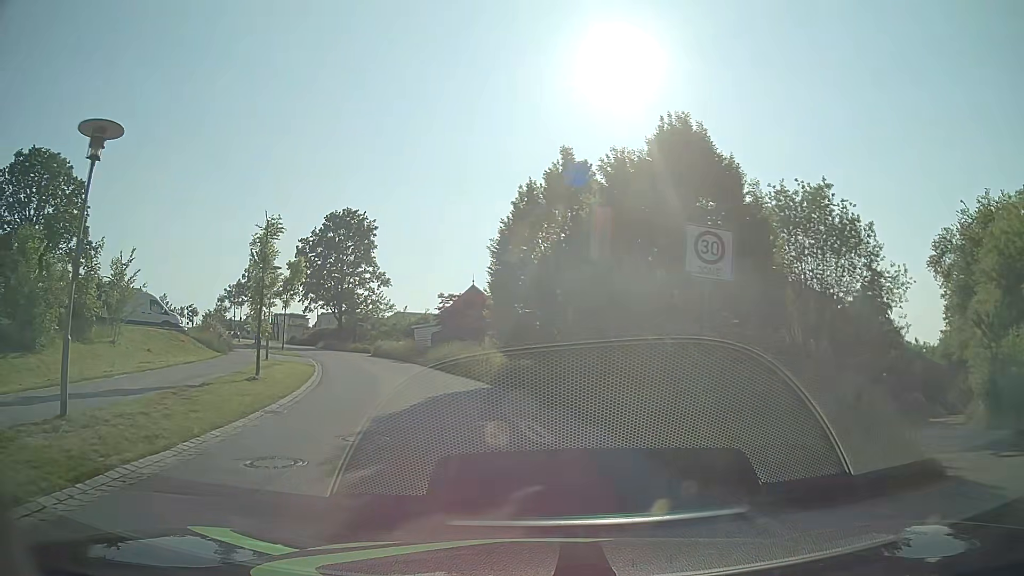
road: residential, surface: asphalt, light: Day
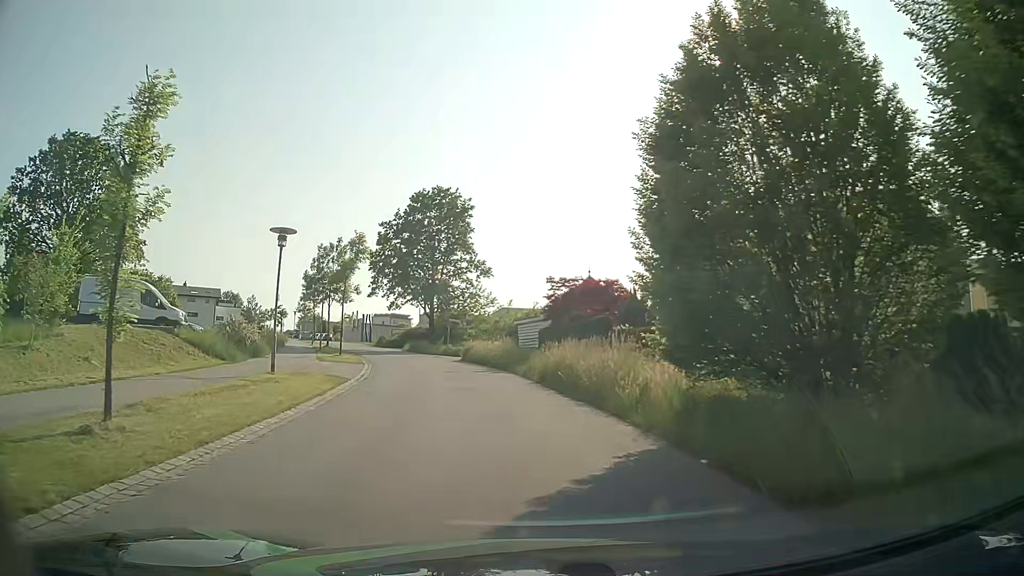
(-1.1, +11.8) m; -10°
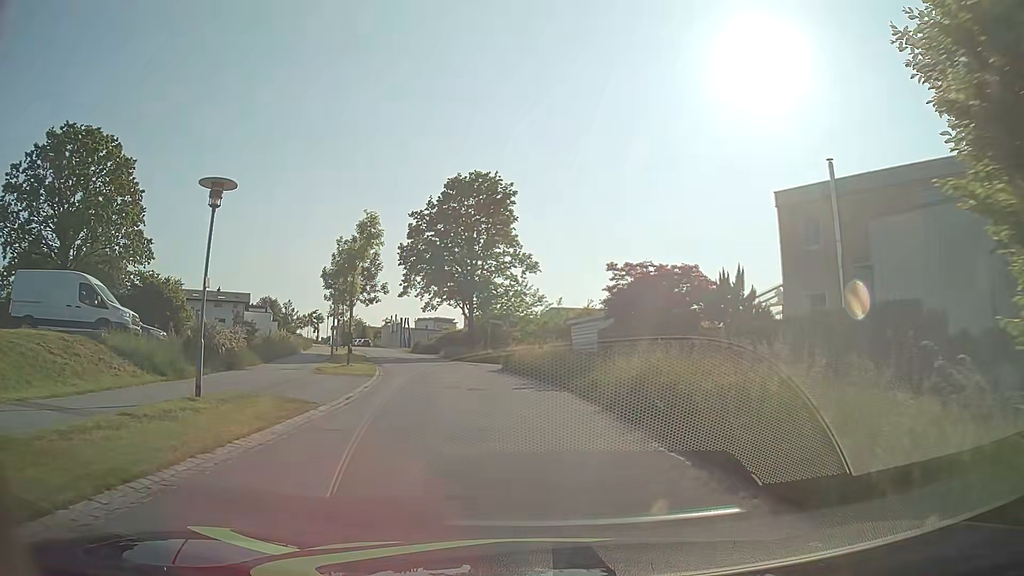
(-0.3, +7.7) m; -5°
(0, +10) (-1, +20) (-2, +30) (-5, +40) (-7, +49) (-10, +59) (-13, +68) (-16, +78) (-19, +87) (-23, +97) m
